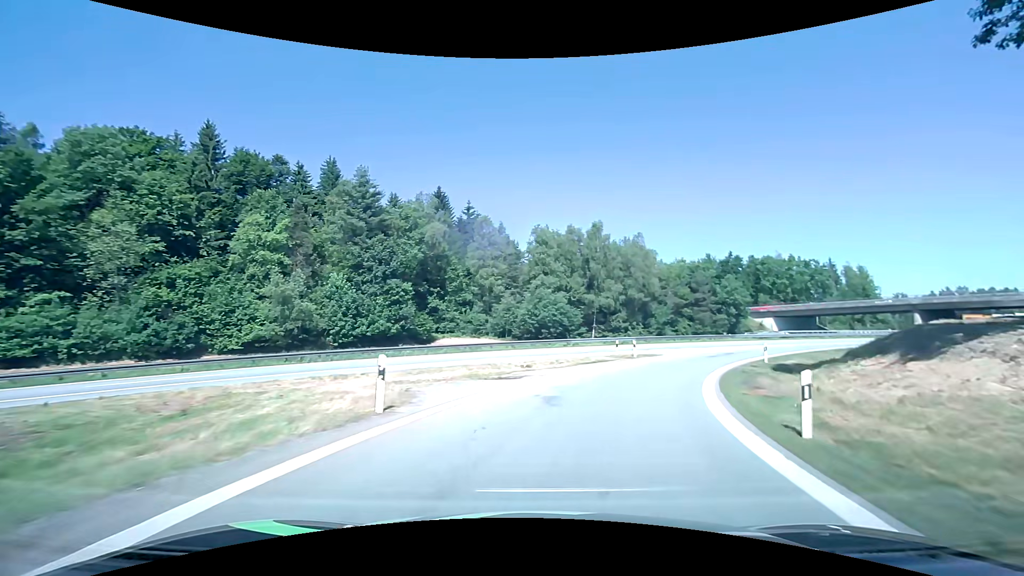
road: motorway_link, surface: asphalt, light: Day
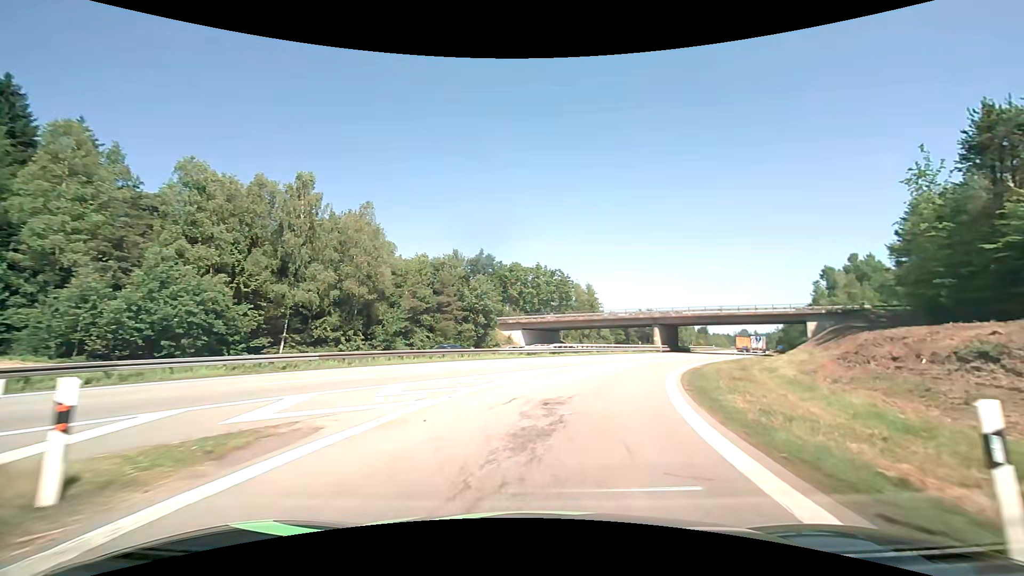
(+7.1, +26.3) m; +29°
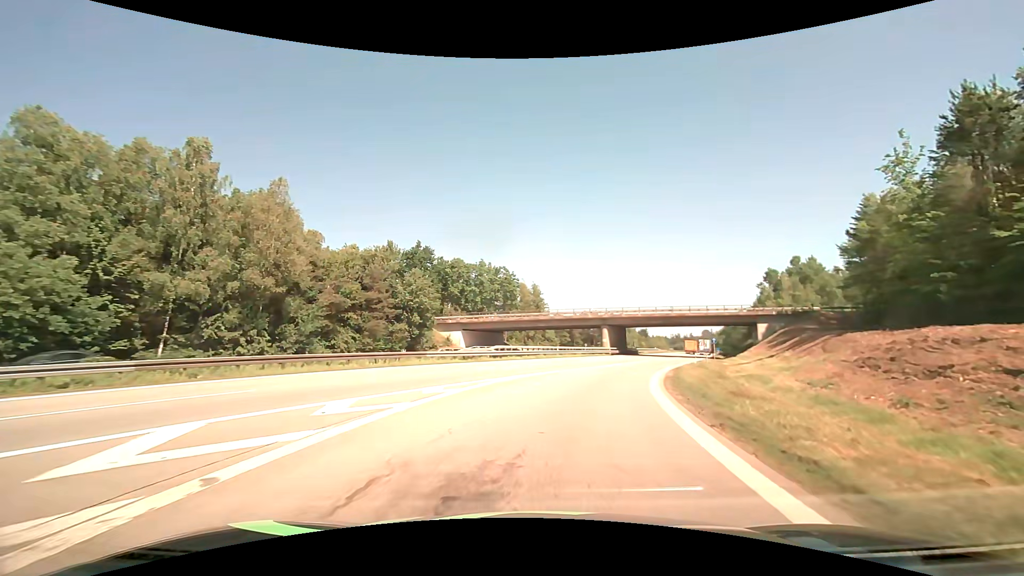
(+0.4, +7.0) m; +6°
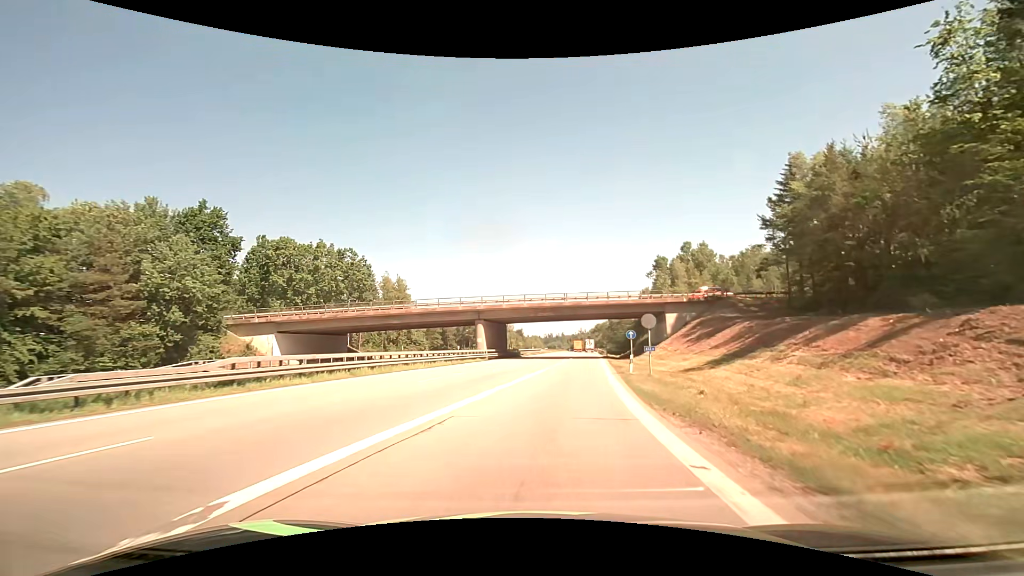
(+2.7, +20.8) m; +14°
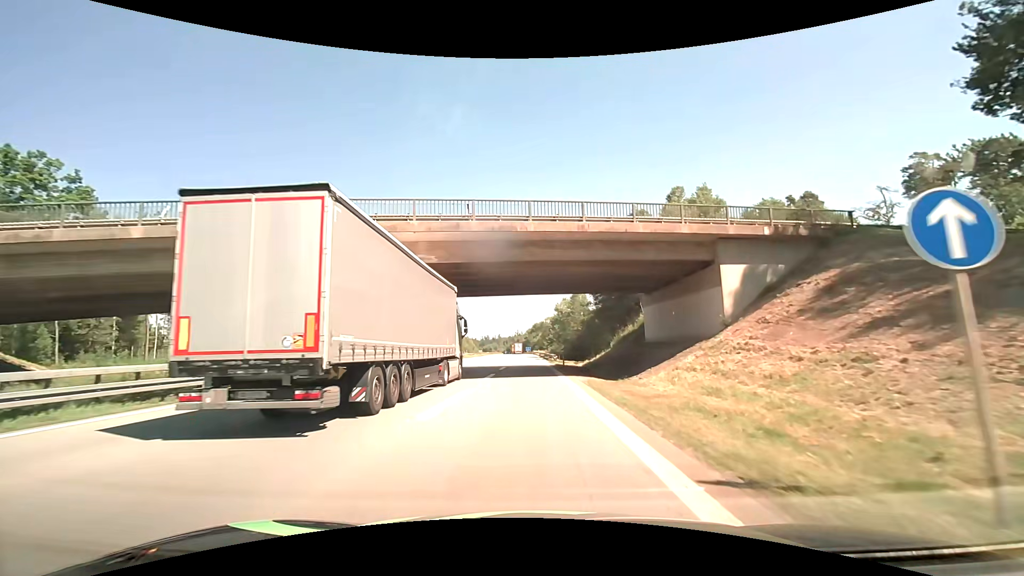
(+3.7, +38.1) m; +7°
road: motorway
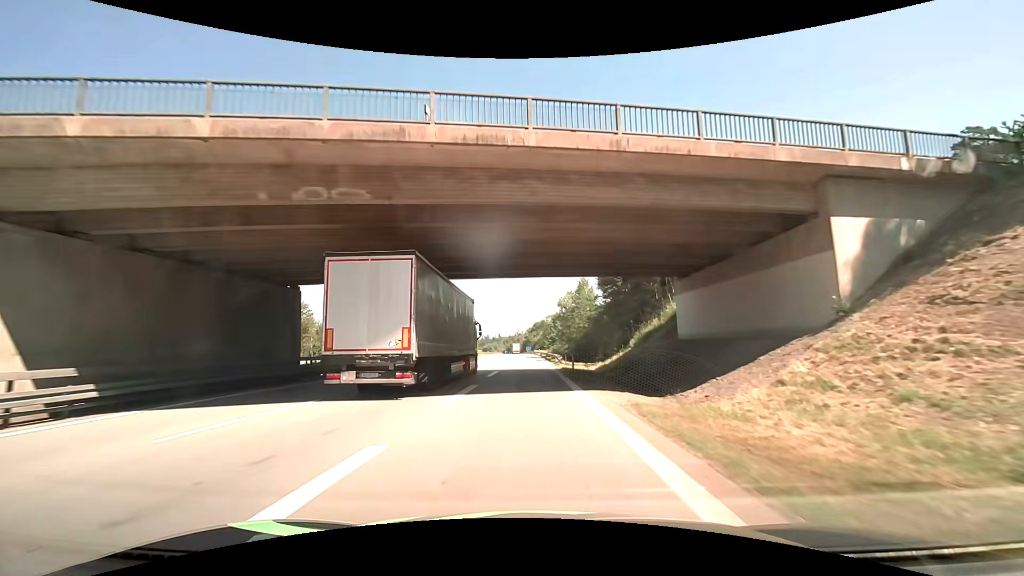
(0.0, +9.2) m; 0°
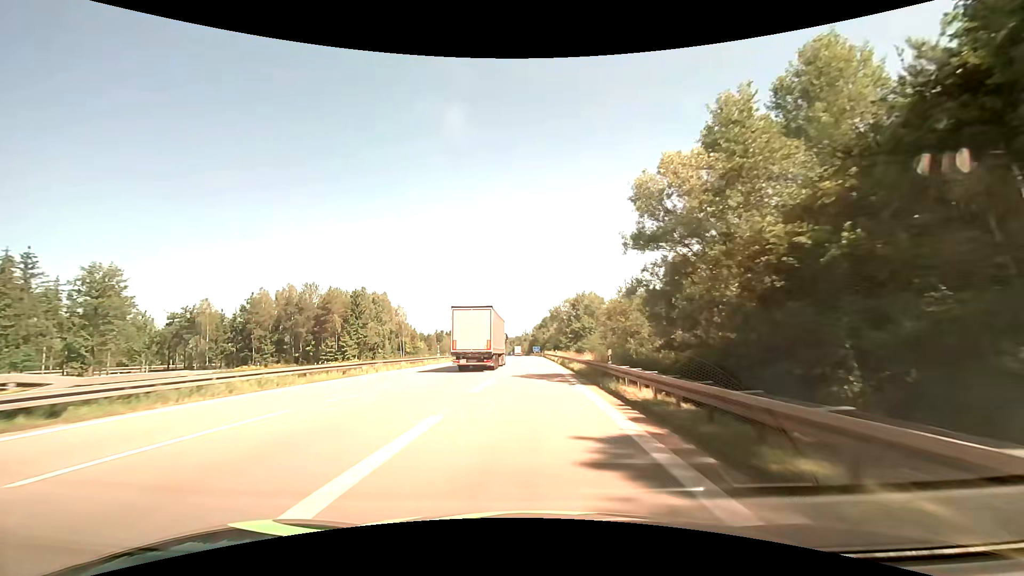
(-0.8, +57.6) m; -1°
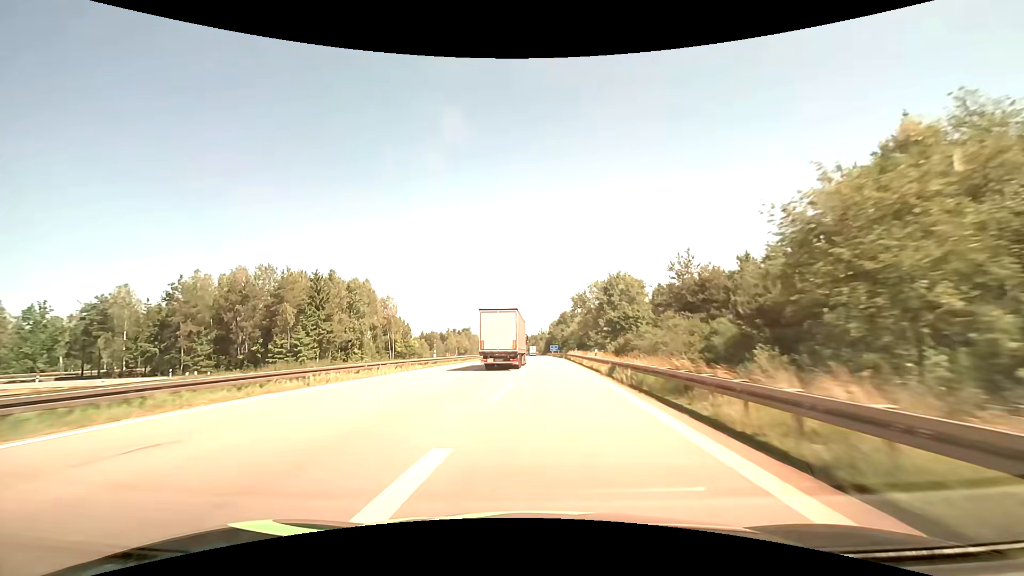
(-0.4, +27.9) m; -2°
(0, +10) (0, +20) (0, +30) (-1, +40) (-1, +50) (-1, +60) (-1, +70) (-1, +80) (-1, +90) (0, +100) m
